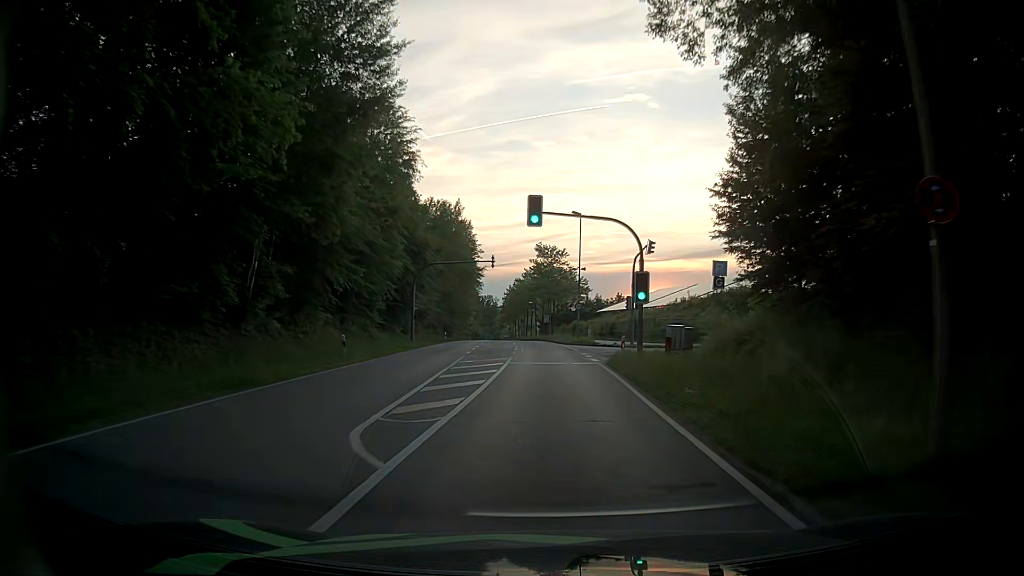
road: secondary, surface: asphalt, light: Day
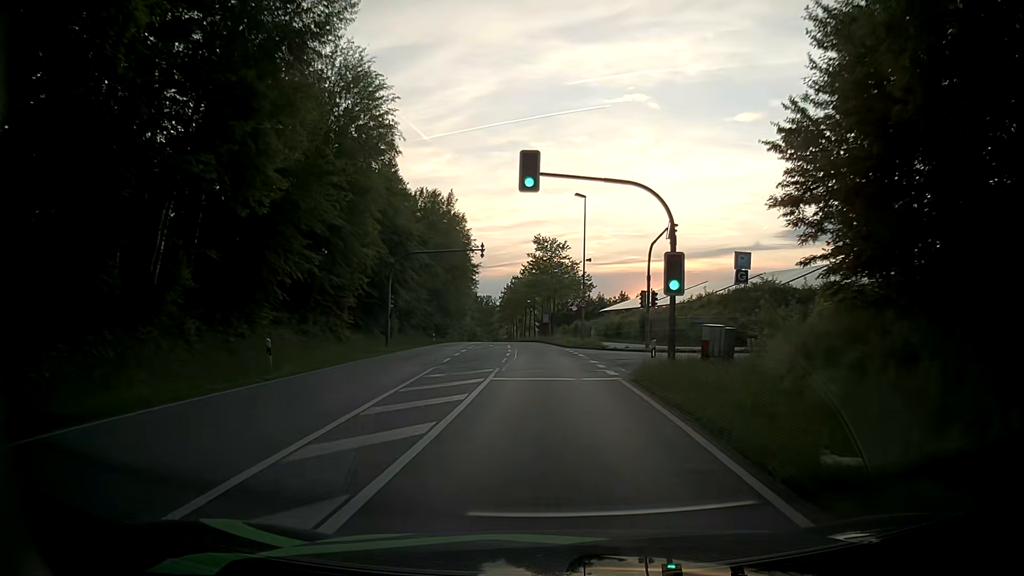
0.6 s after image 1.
(-0.1, +7.5) m; 0°
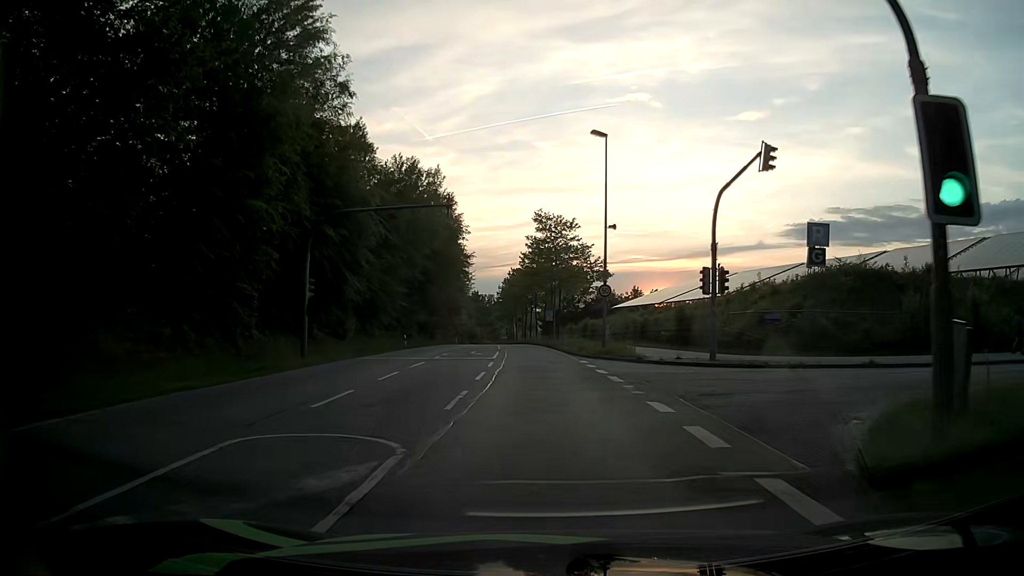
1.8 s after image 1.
(-0.2, +15.0) m; -1°
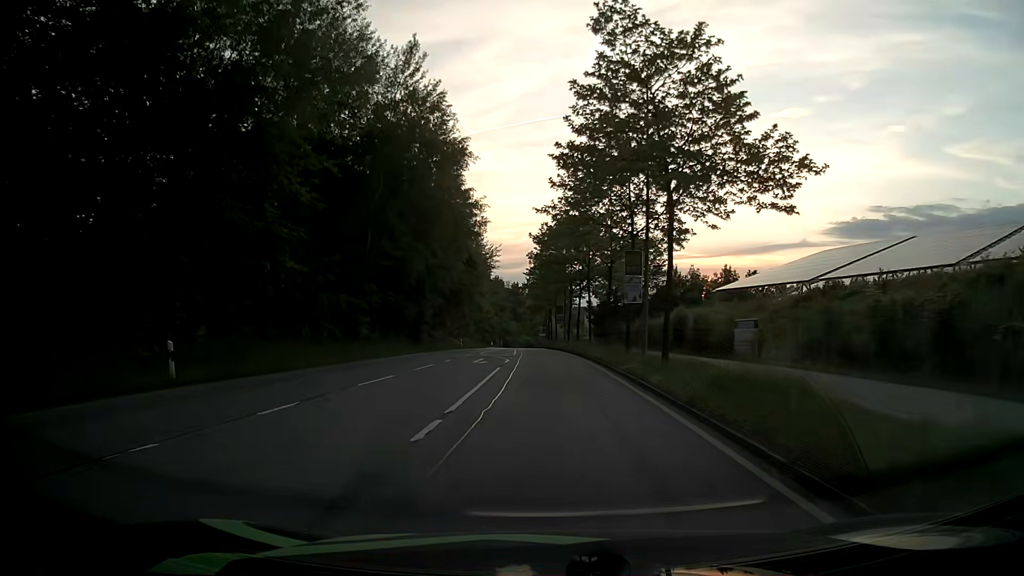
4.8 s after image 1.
(-1.1, +37.9) m; -4°
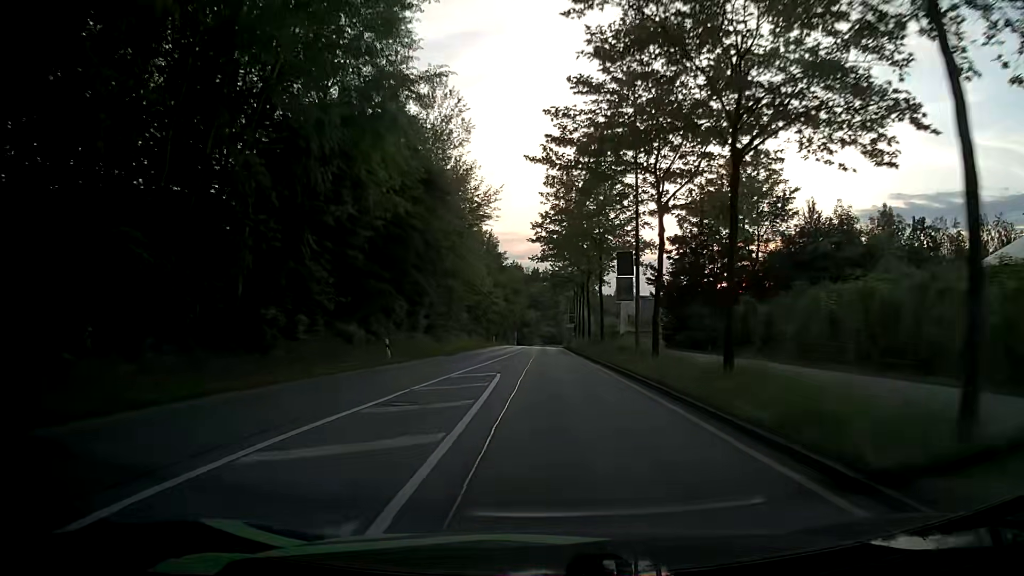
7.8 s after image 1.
(-0.3, +38.5) m; -1°
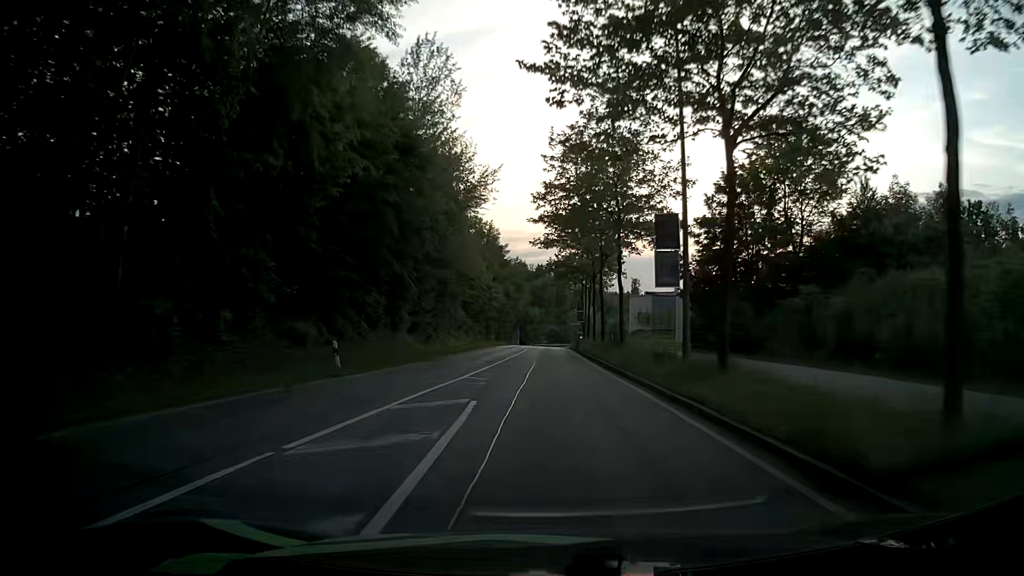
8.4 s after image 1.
(0.0, +7.7) m; 0°
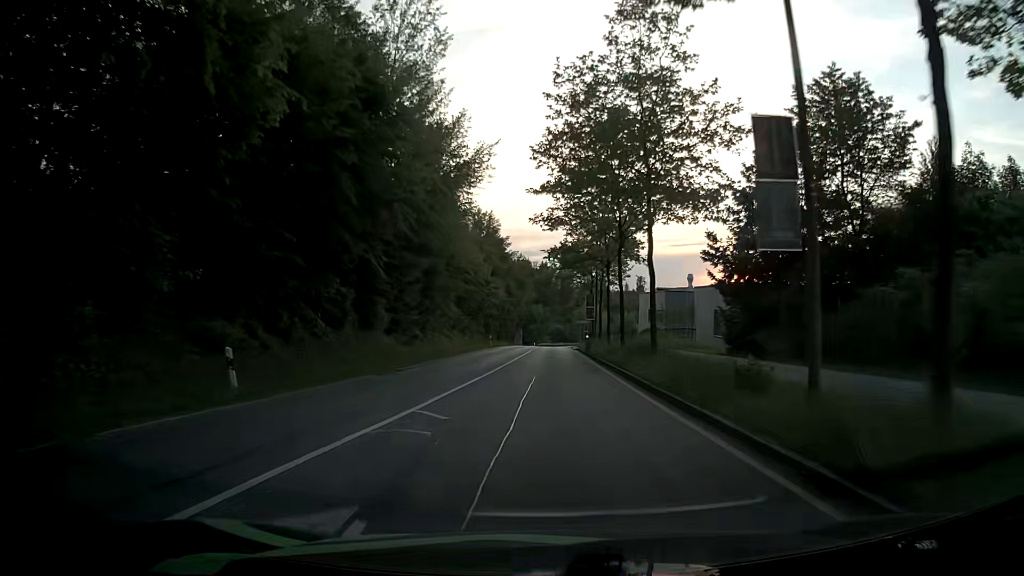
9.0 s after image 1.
(0.0, +7.7) m; -1°
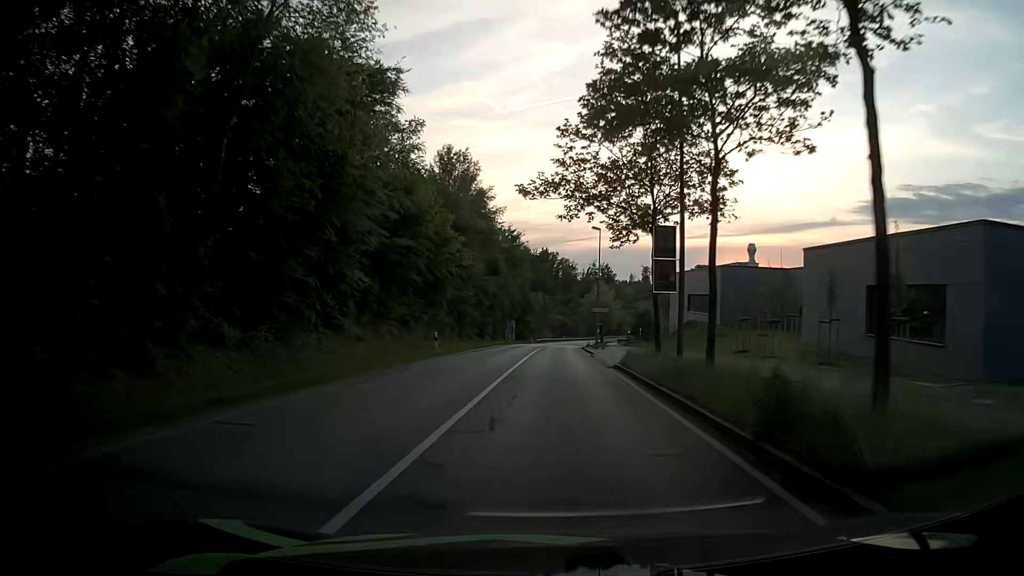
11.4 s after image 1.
(+0.1, +31.0) m; 0°
(0, +10) (0, +20) (0, +30) (0, +40) (+1, +50) (+1, +60) (+1, +70) (+2, +80) (+3, +90) (+3, +100) m
